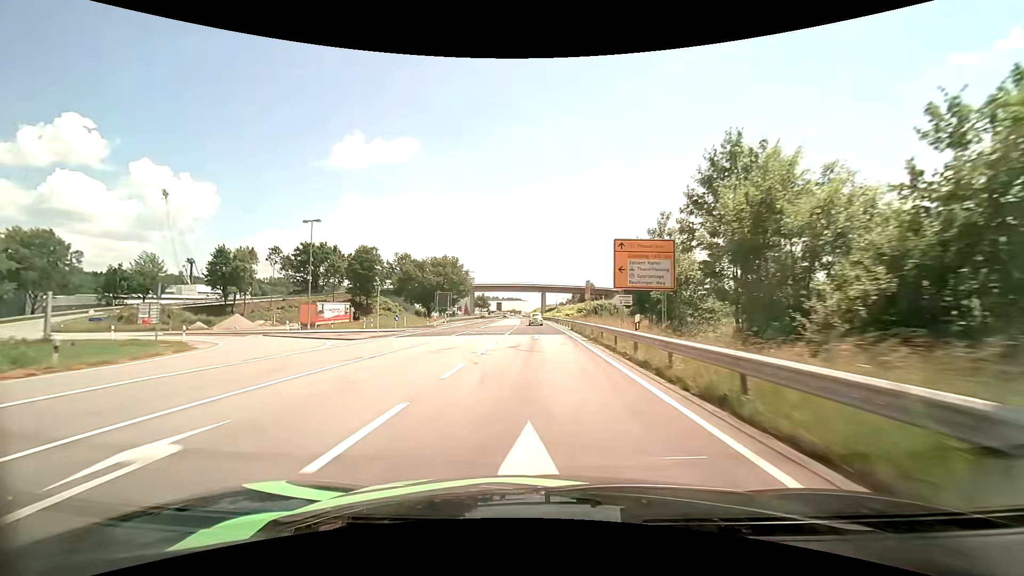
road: primary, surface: asphalt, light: Day
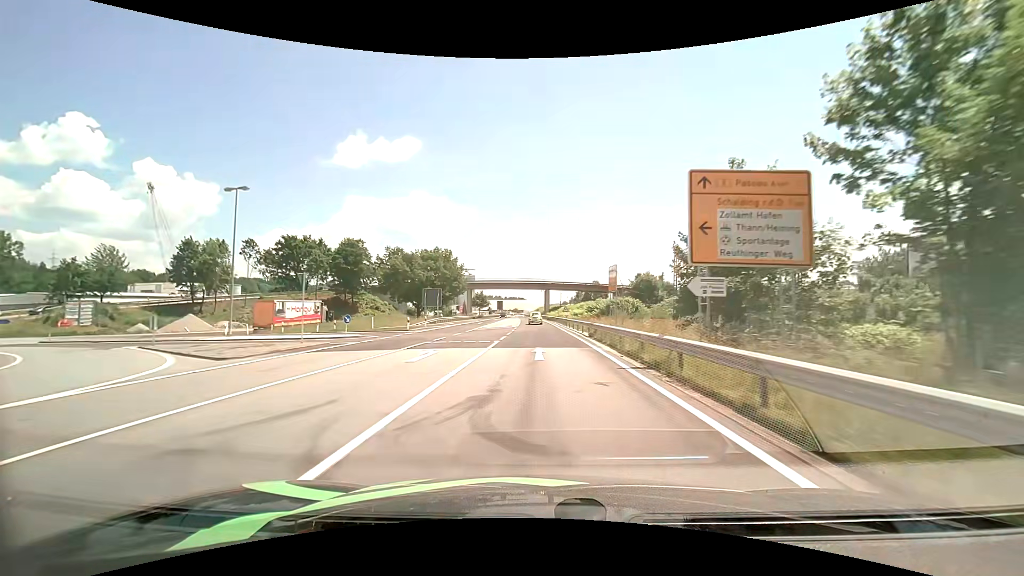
(0.0, +12.4) m; 0°
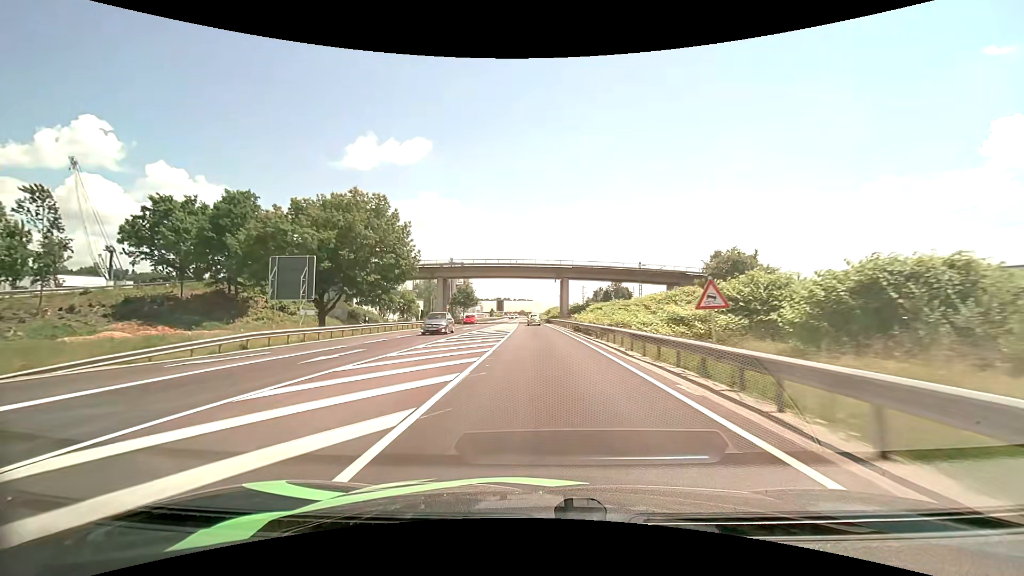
(-0.5, +49.9) m; -1°
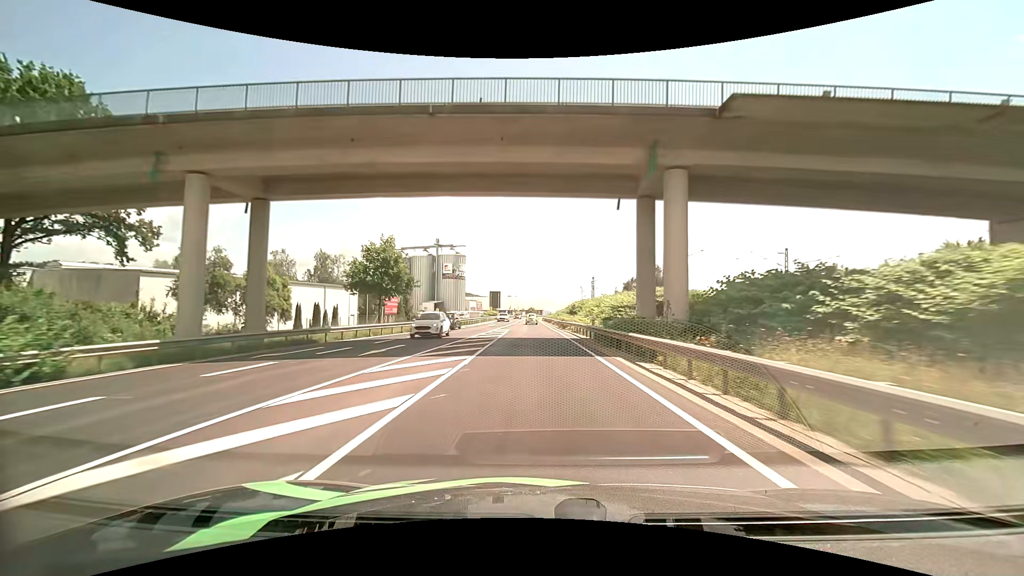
(-0.8, +62.3) m; -1°
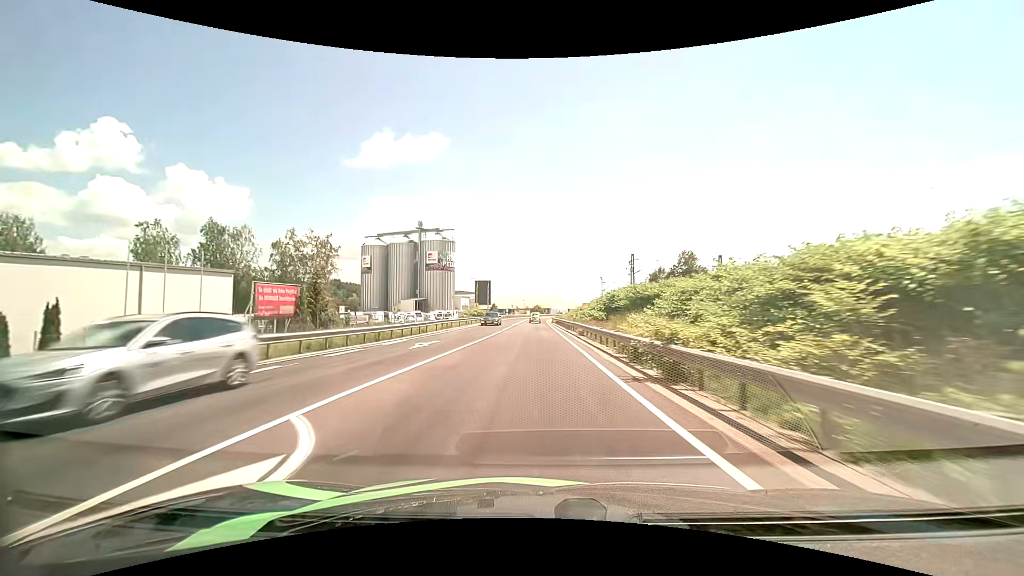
(-0.1, +37.6) m; -1°
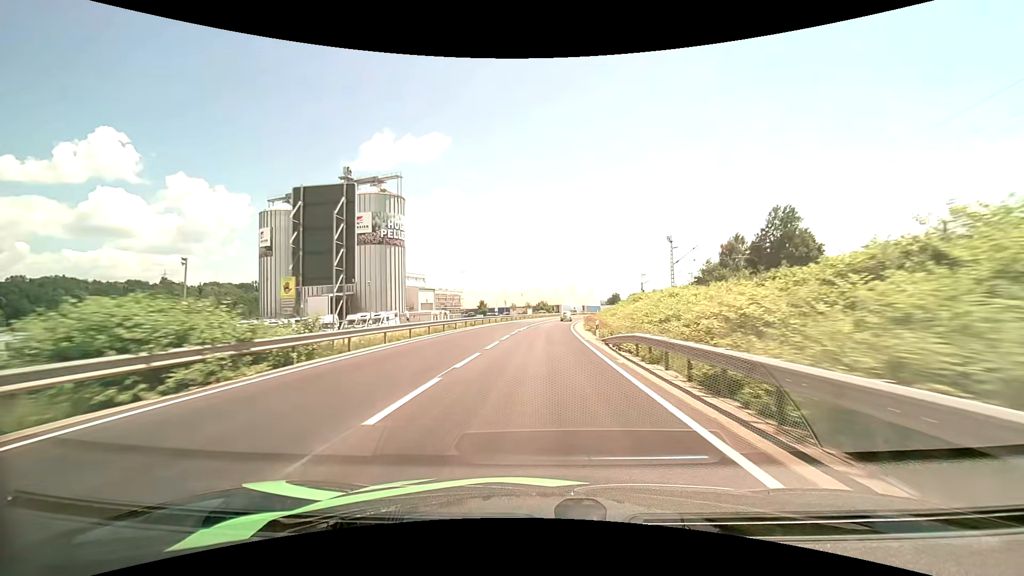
(-0.5, +63.0) m; -1°
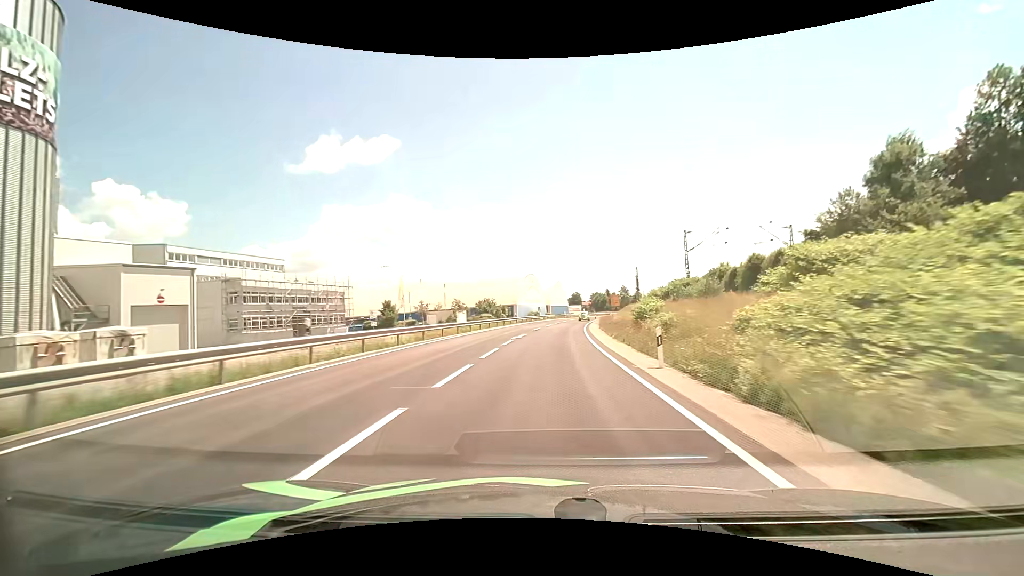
(+2.5, +62.9) m; +5°
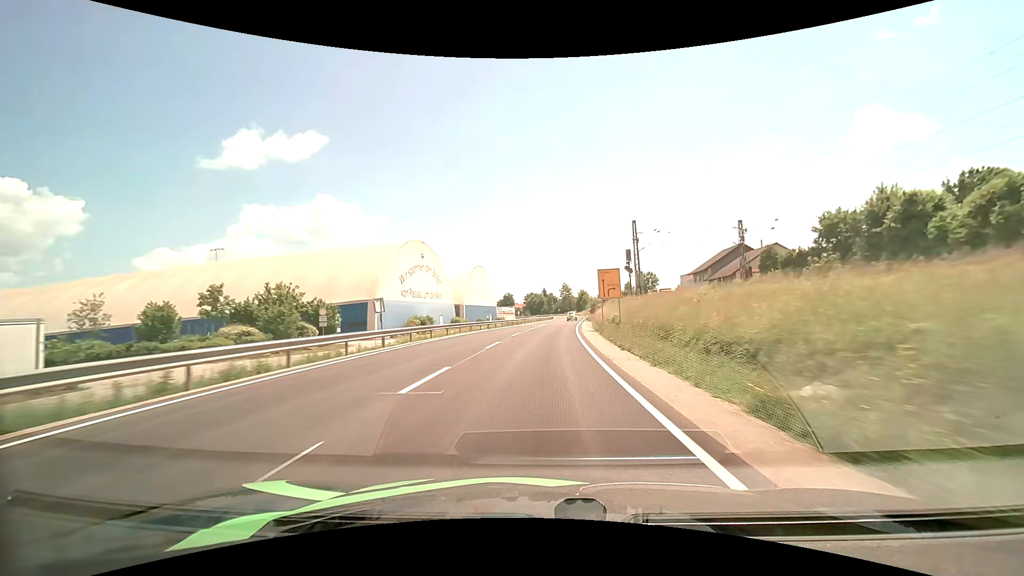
(+4.6, +63.7) m; +8°
(0, +10) (0, +20) (+1, +30) (+1, +40) (+2, +50) (+3, +60) (+4, +70) (+5, +80) (+6, +90) (+7, +100) m
